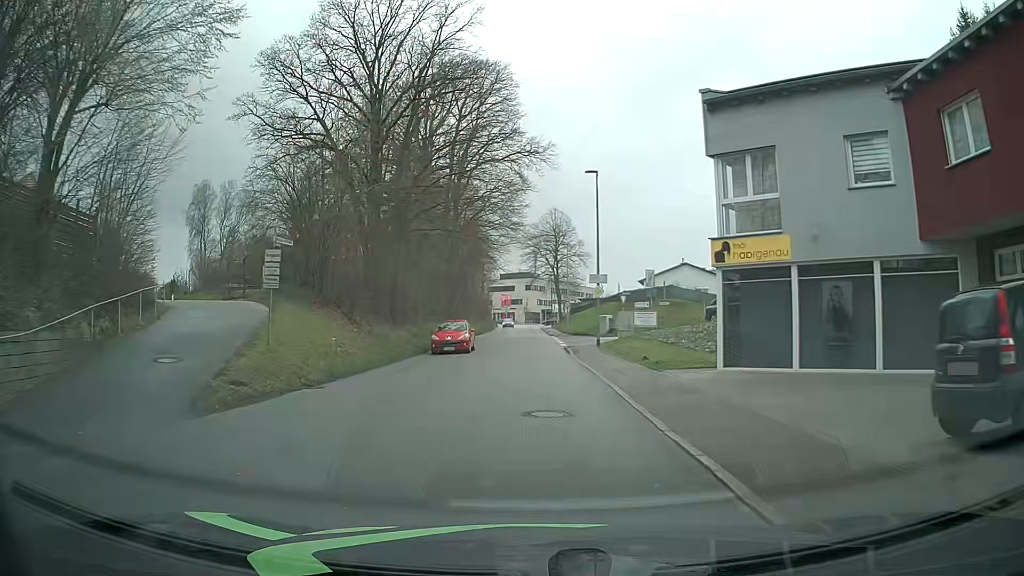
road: tertiary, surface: asphalt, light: Day
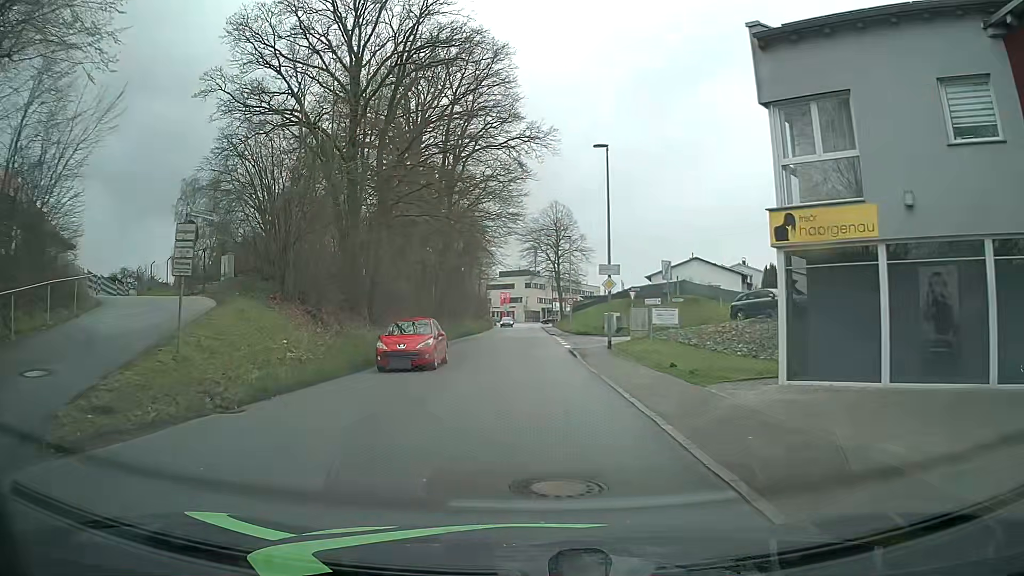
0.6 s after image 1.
(+0.1, +4.5) m; +2°
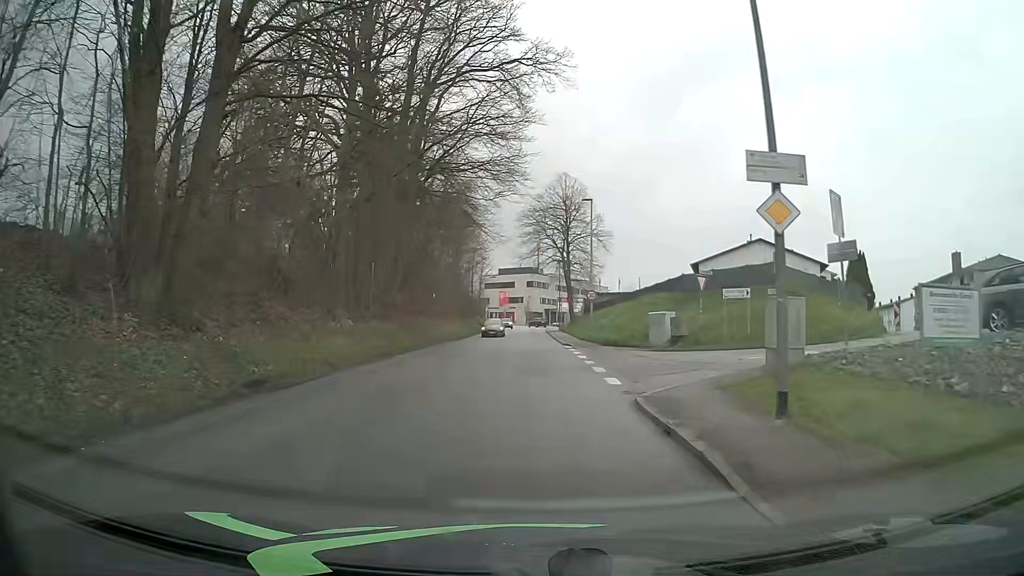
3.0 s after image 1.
(-0.1, +17.9) m; 0°
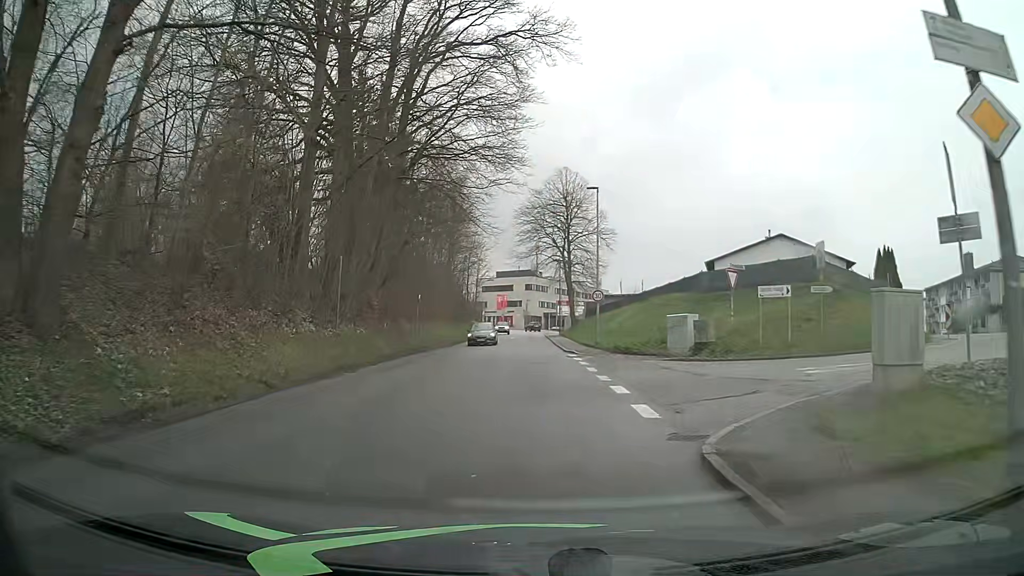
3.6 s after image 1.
(0.0, +4.4) m; 0°
(0, +10) (0, +20) (0, +30) (0, +40) (0, +50) (-1, +60) (-1, +70) (0, +80) (0, +90) (0, +100) m
